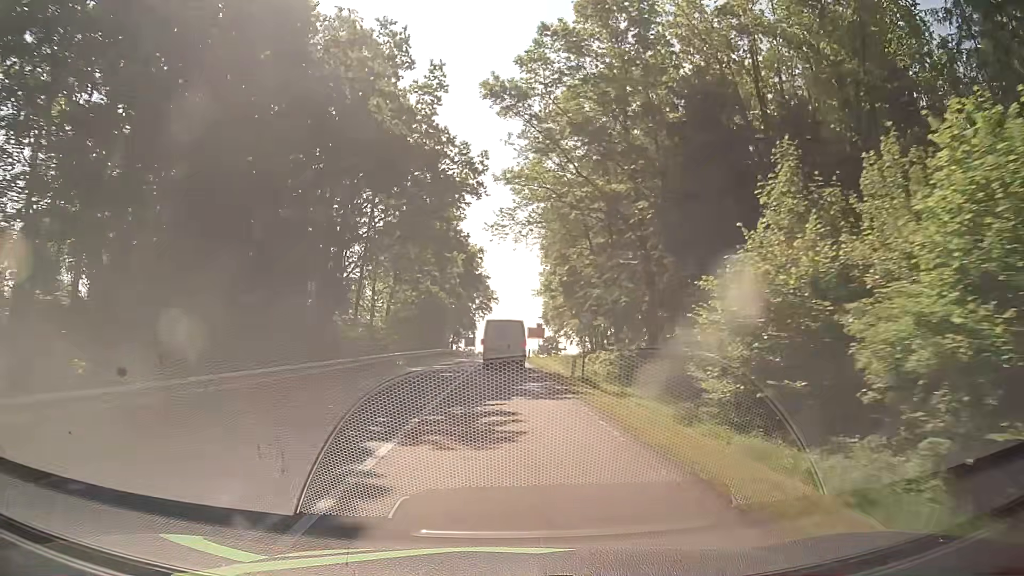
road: secondary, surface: asphalt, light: Day
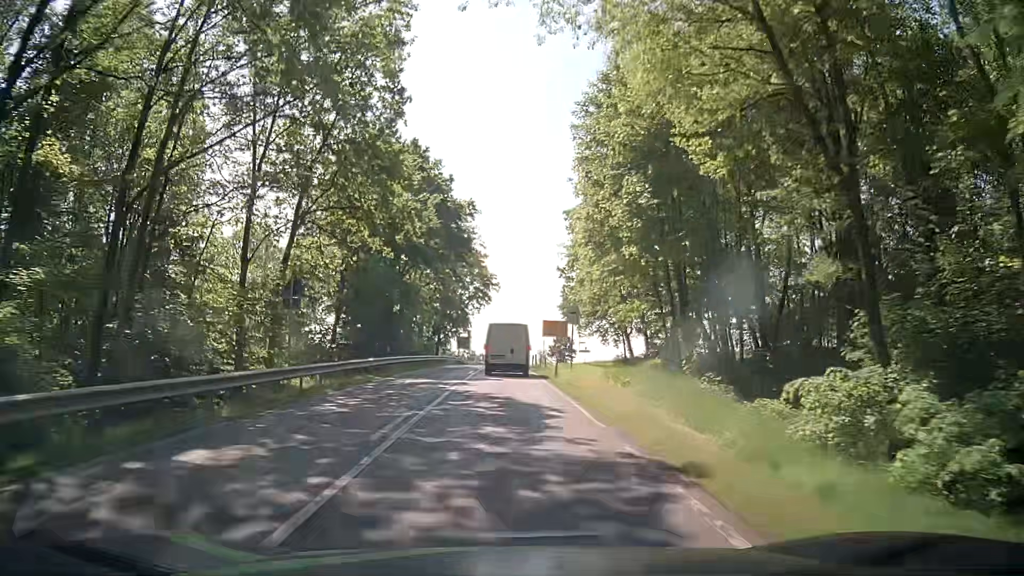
(-0.2, +29.2) m; 0°
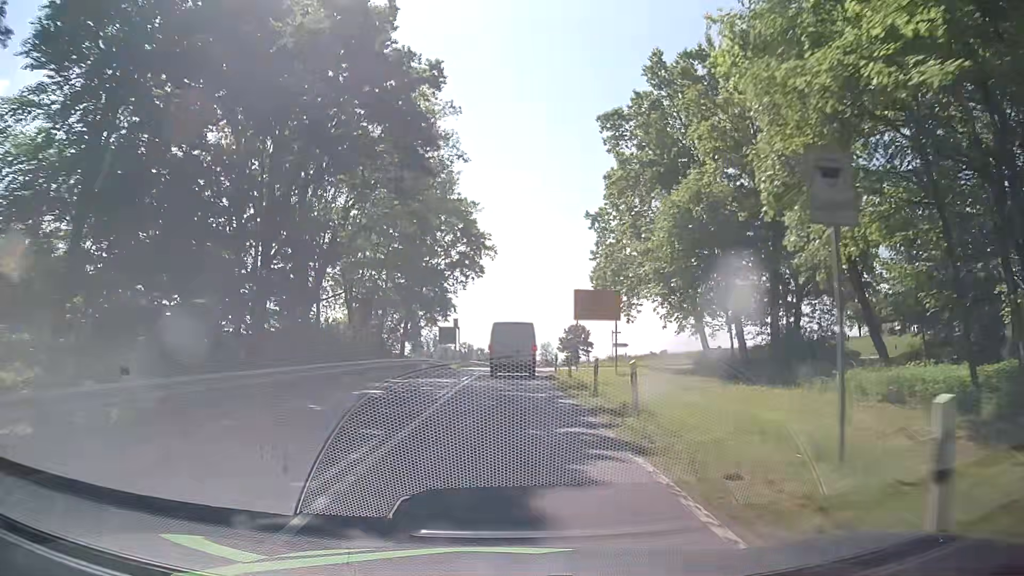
(-0.3, +28.1) m; 0°
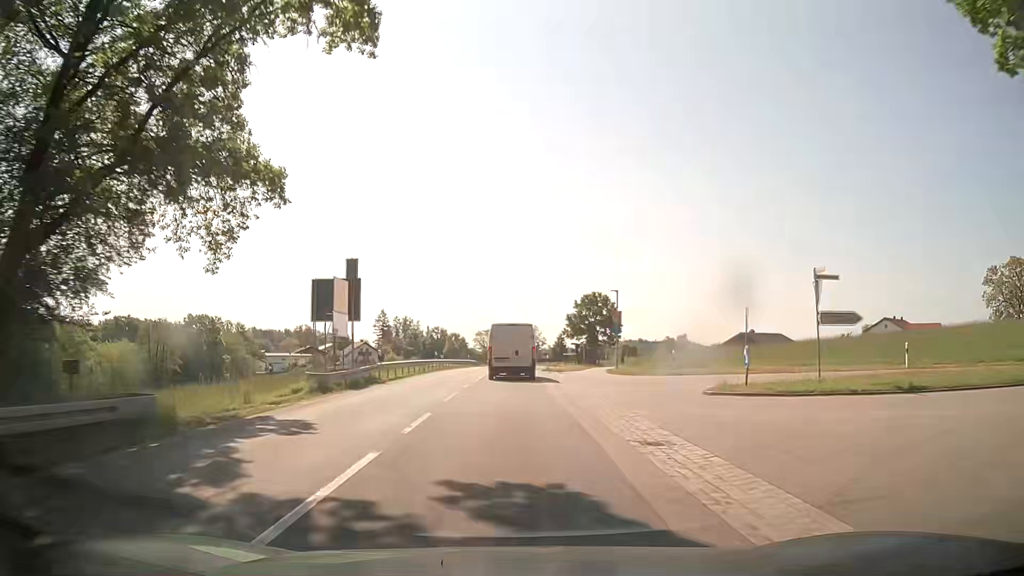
(+0.2, +45.4) m; +1°
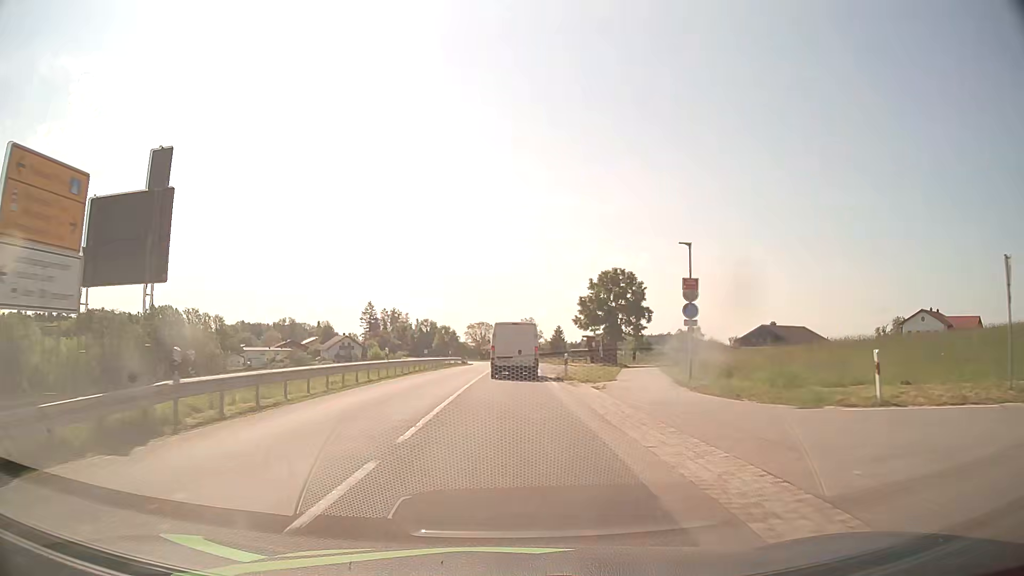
(+0.1, +18.2) m; +1°
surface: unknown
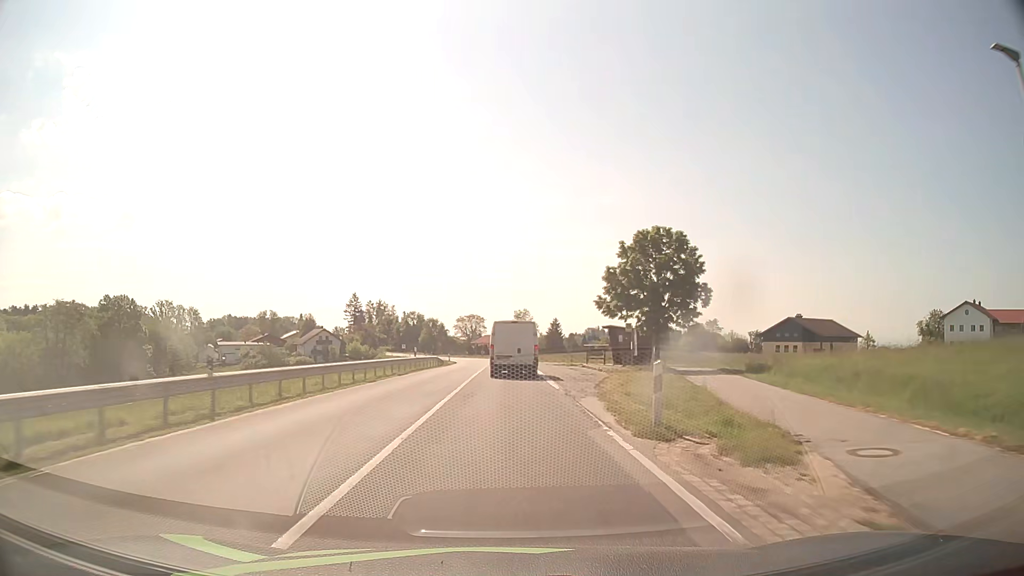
(+0.1, +18.3) m; +1°
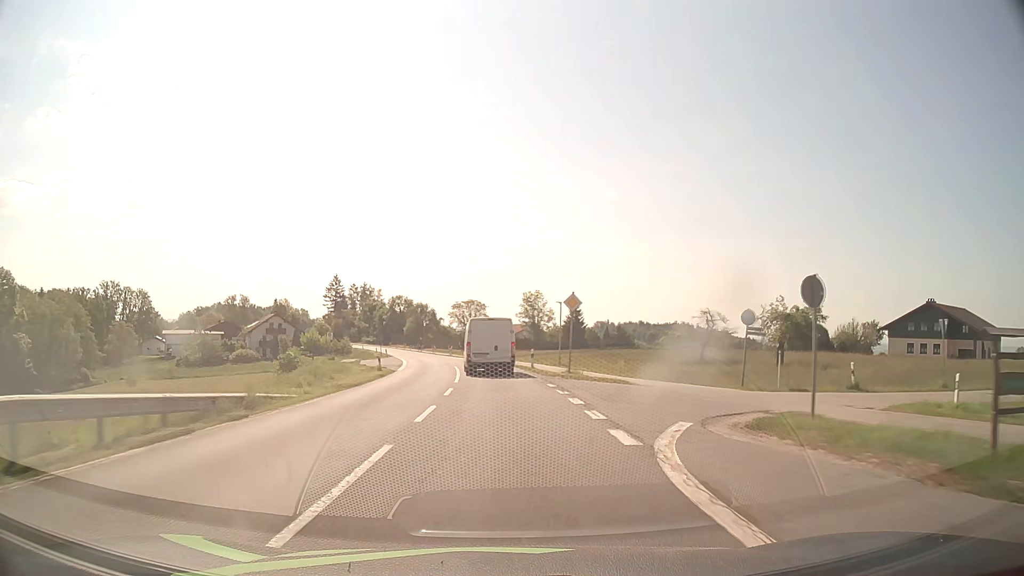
(0.0, +46.6) m; -1°
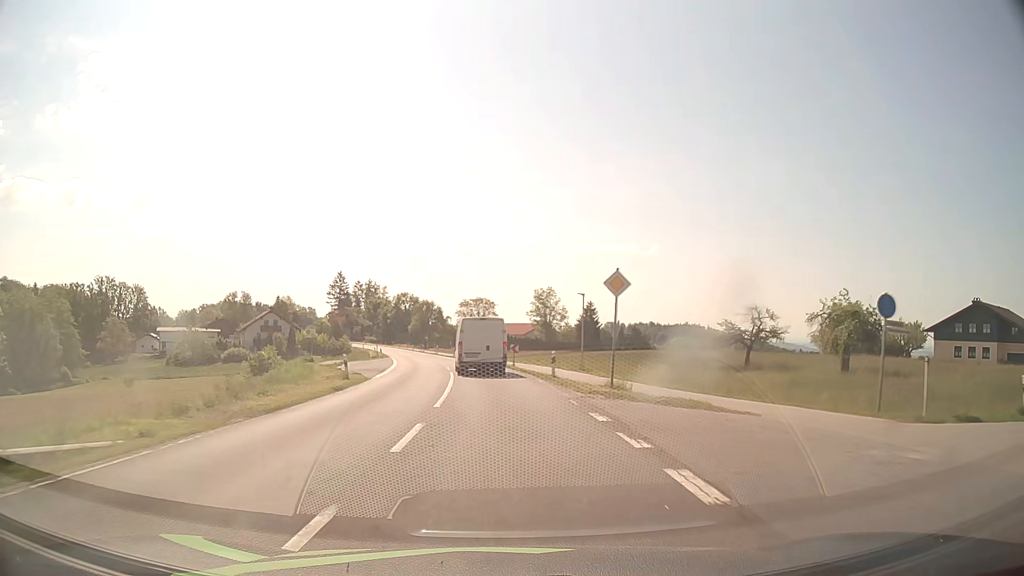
(-0.1, +9.4) m; -1°
(0, +10) (0, +20) (-1, +30) (-2, +40) (-4, +50) (-5, +60) (-7, +70) (-9, +79) (-11, +89) (-13, +99) m
